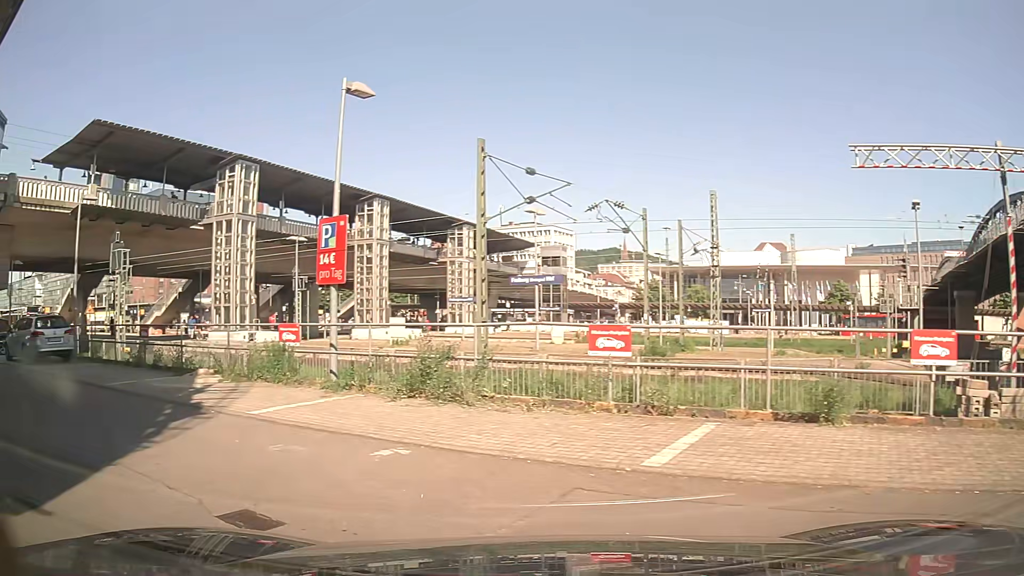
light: Day
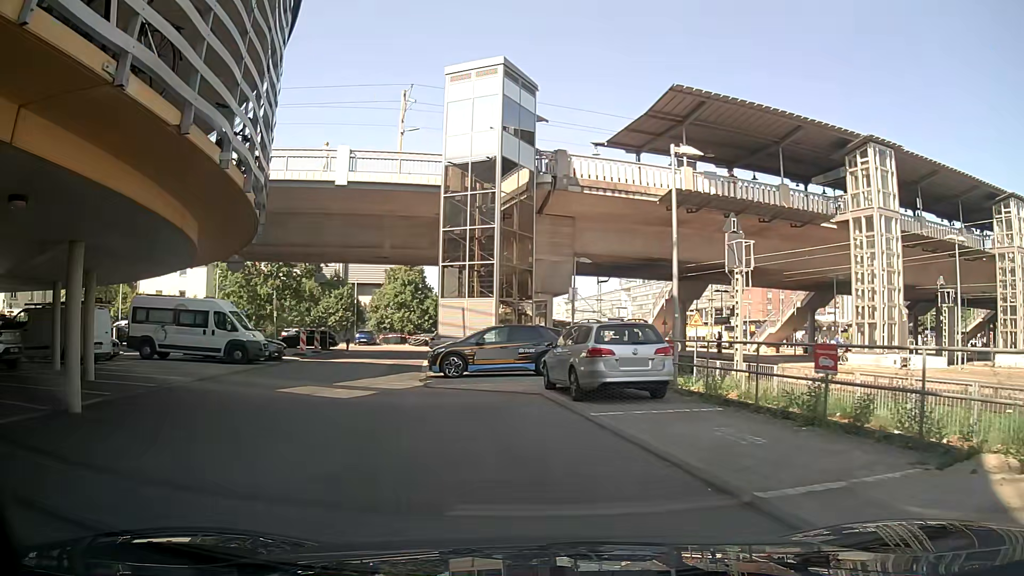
(-4.3, +7.6) m; -50°
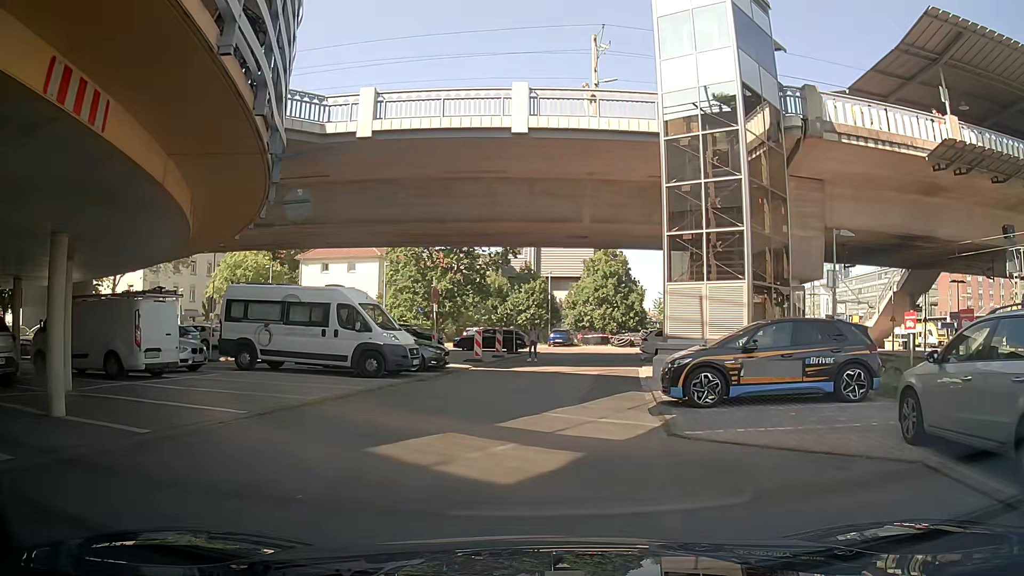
(-1.4, +7.9) m; -16°
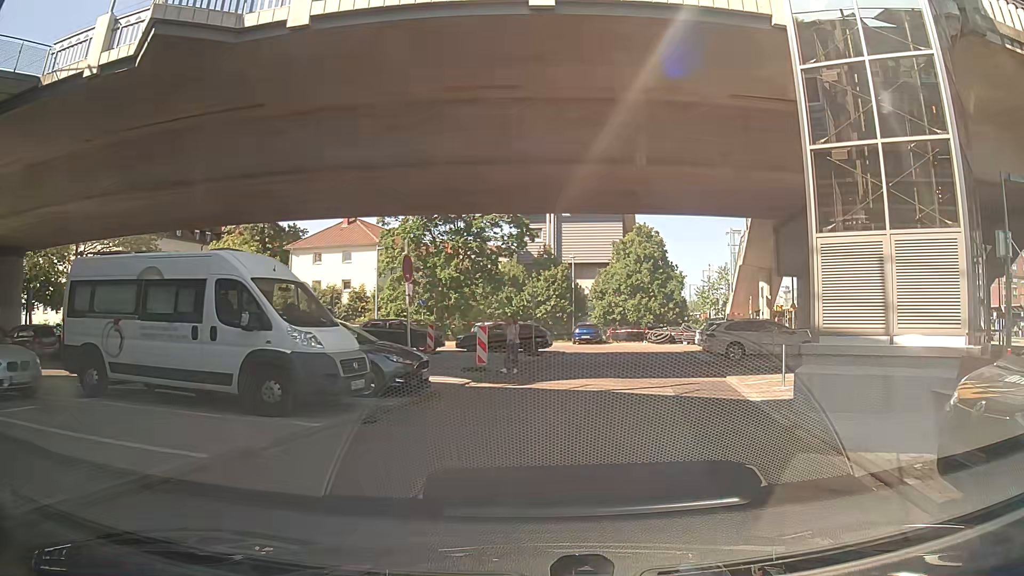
(-0.5, +8.7) m; -2°
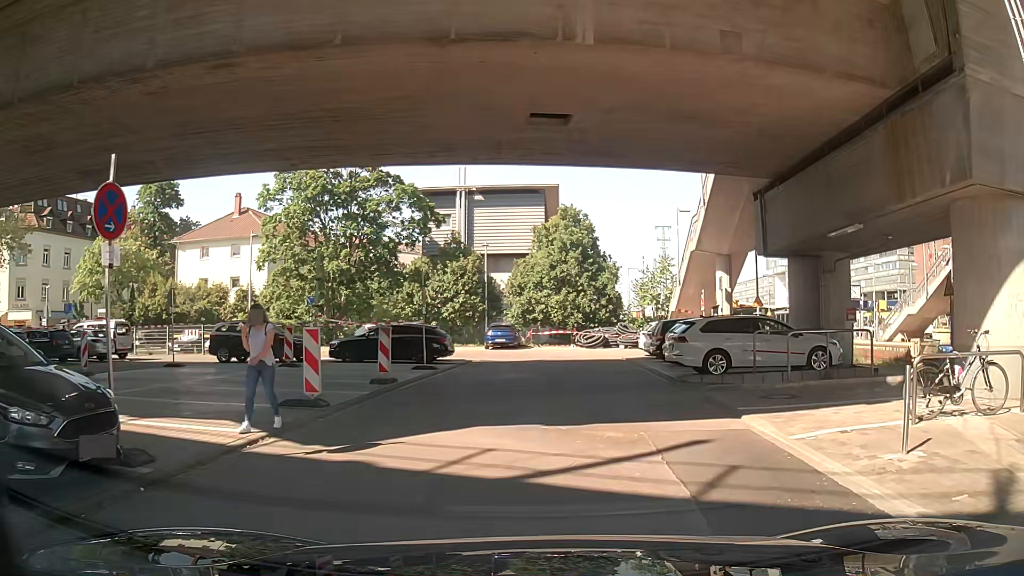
(+0.4, +7.6) m; +3°
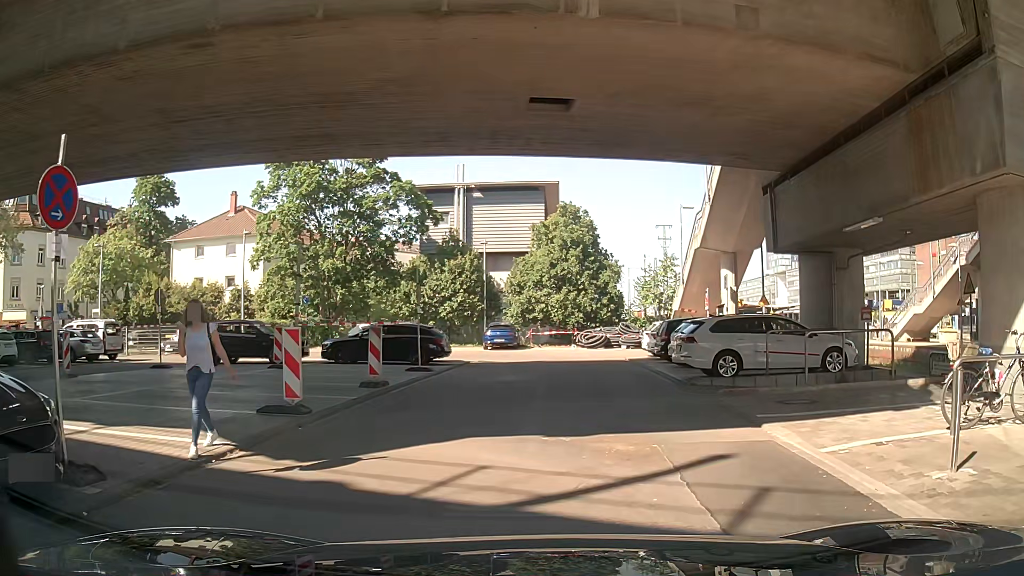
(0.0, +0.8) m; +2°
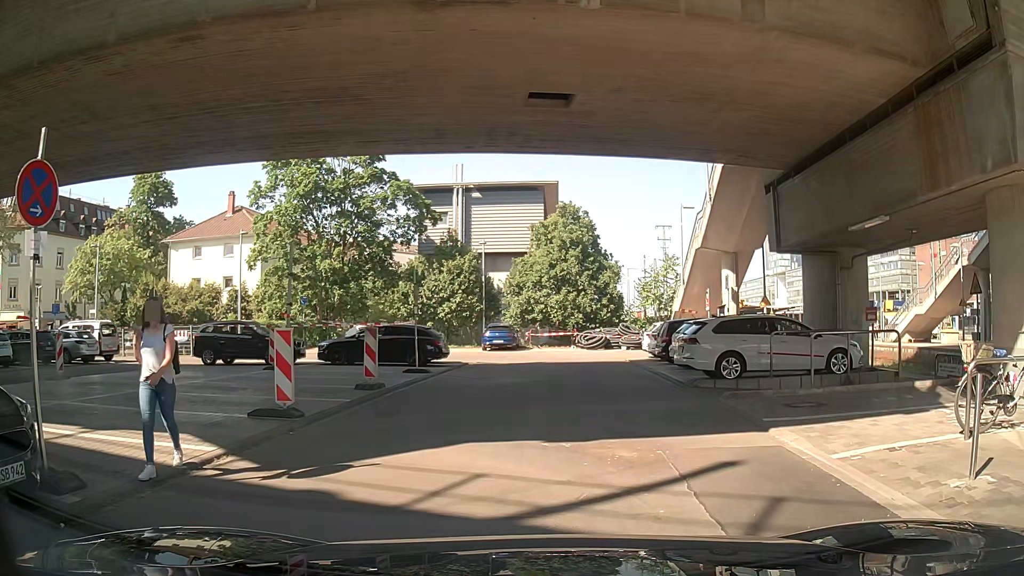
(0.0, +0.3) m; 0°
